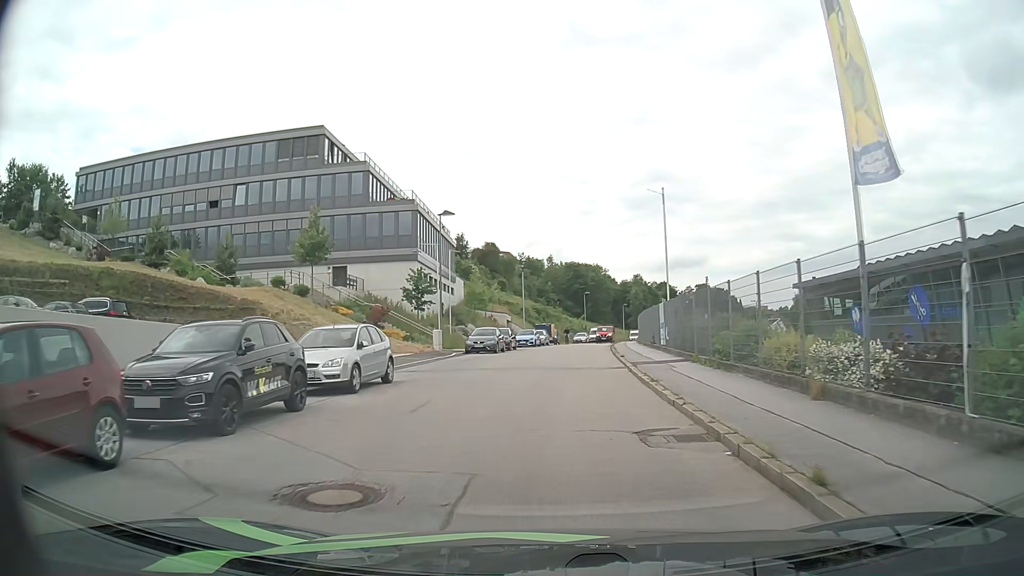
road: residential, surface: asphalt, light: Day
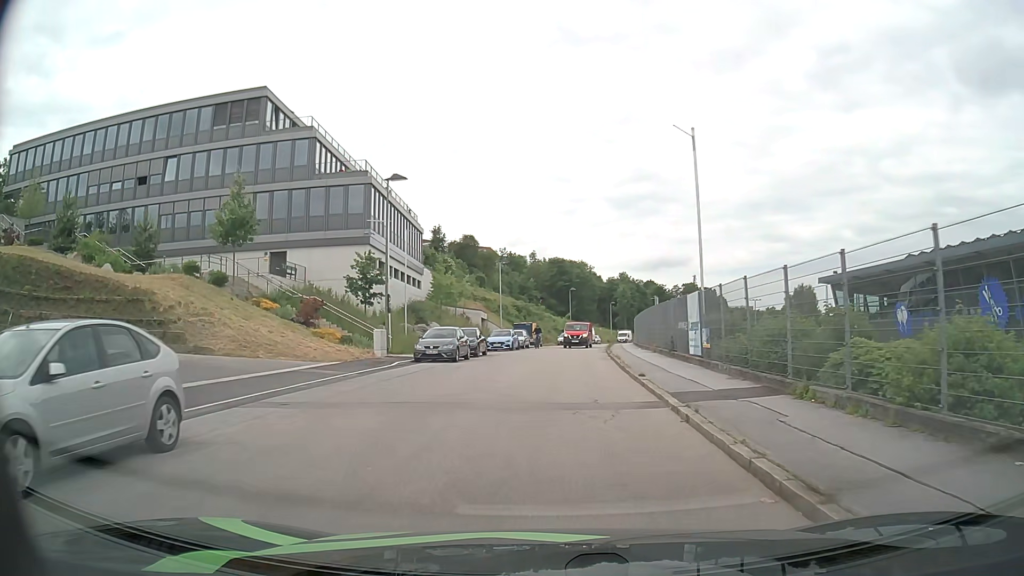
(+0.1, +9.8) m; +1°
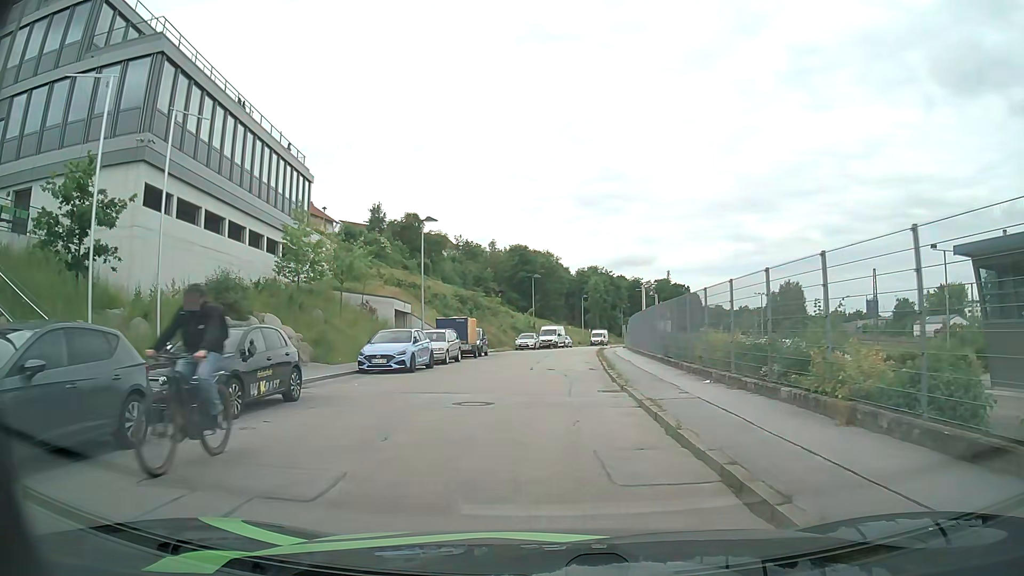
(+0.7, +23.0) m; +3°
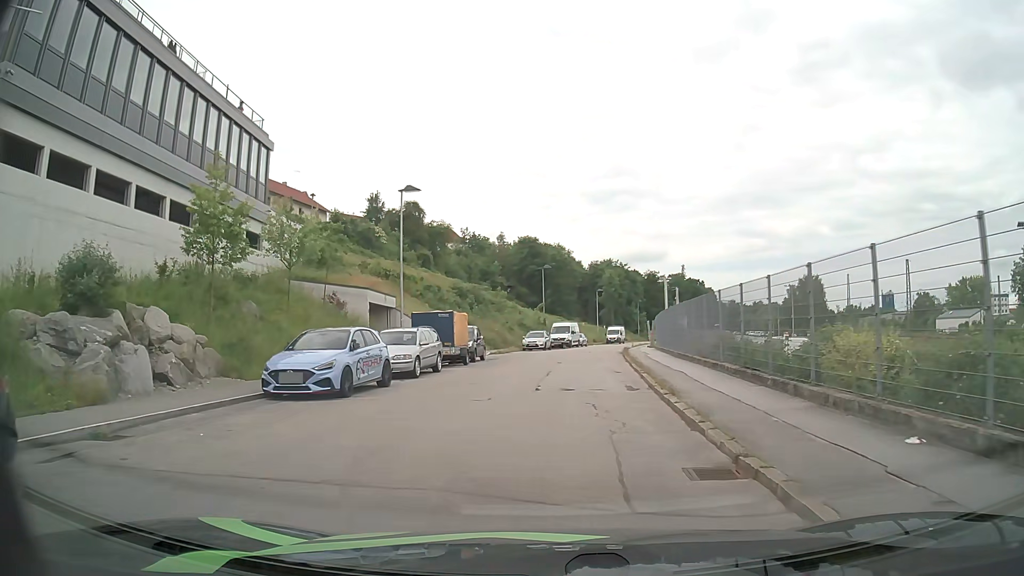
(-0.1, +8.5) m; -2°
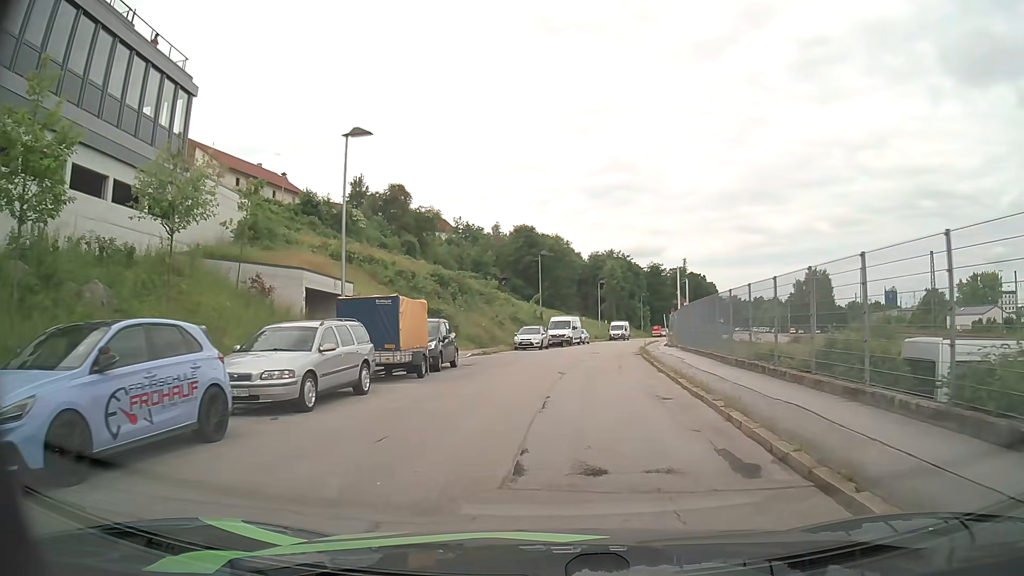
(+0.1, +8.8) m; +1°
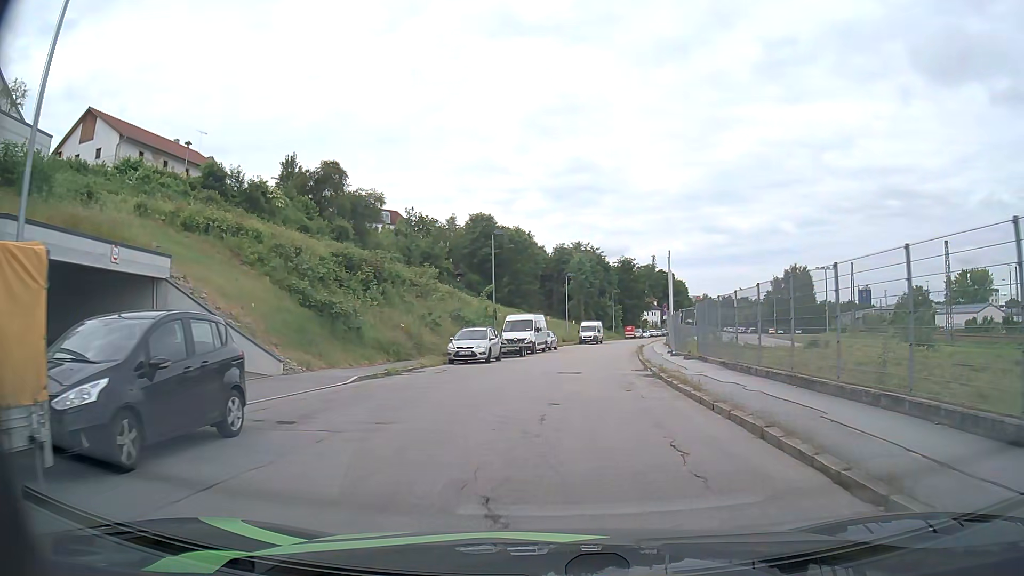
(+0.4, +14.3) m; +3°
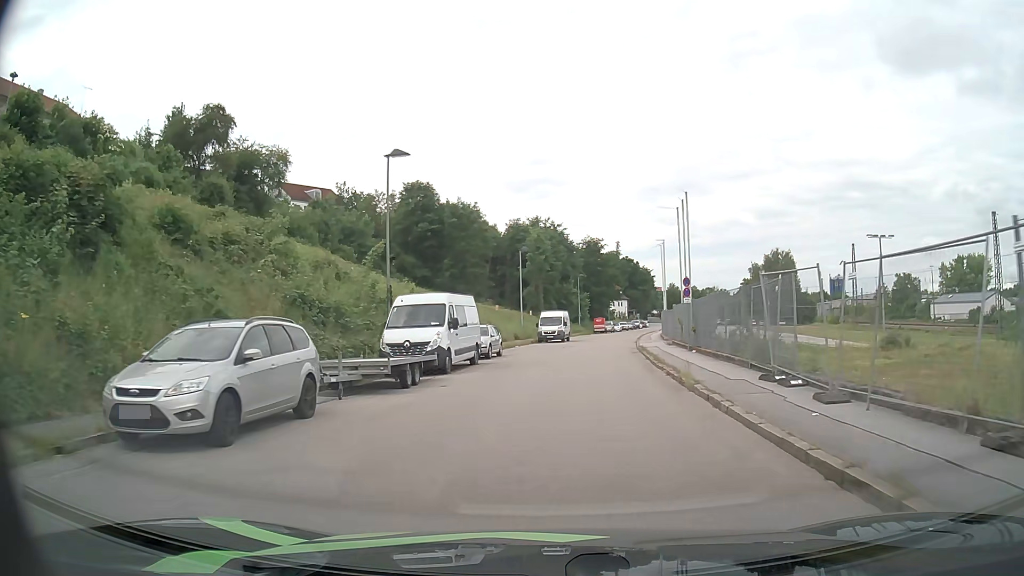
(+0.8, +20.6) m; +3°
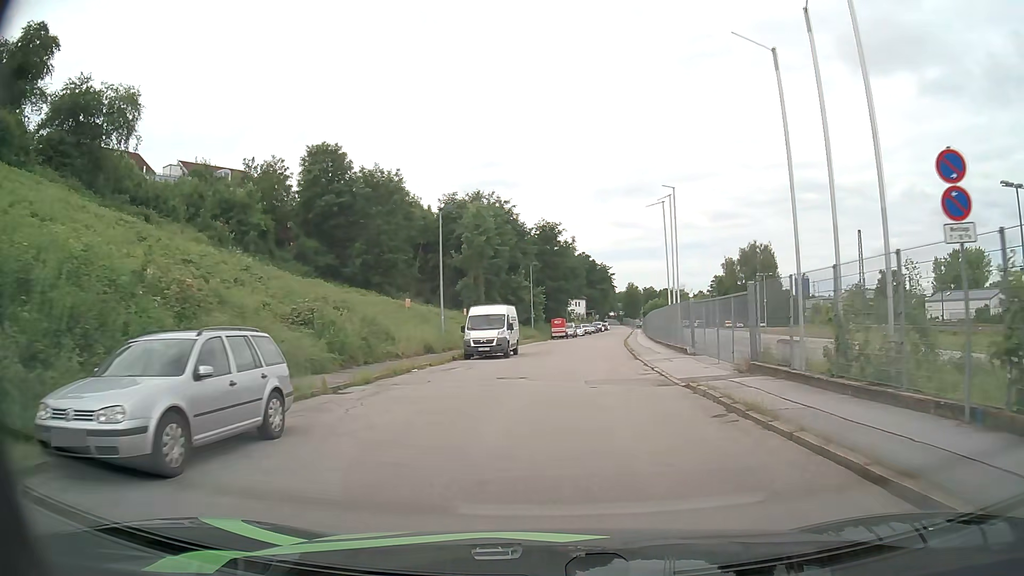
(+0.9, +22.0) m; +5°
(0, +10) (+1, +20) (+1, +30) (+2, +40) (+3, +50) (+4, +60) (+5, +70) (+7, +80) (+8, +90) (+9, +99) m
